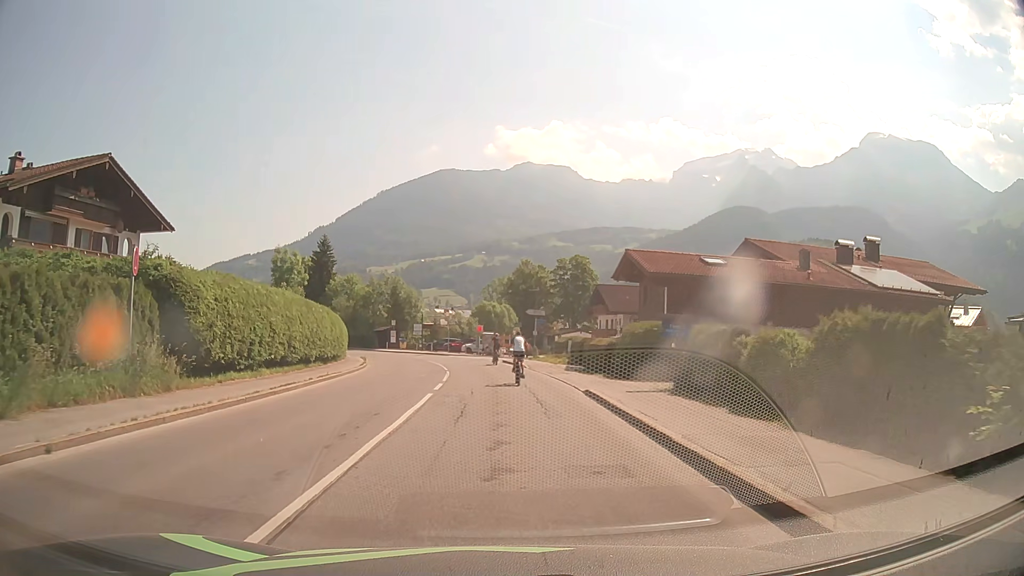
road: tertiary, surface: asphalt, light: Day
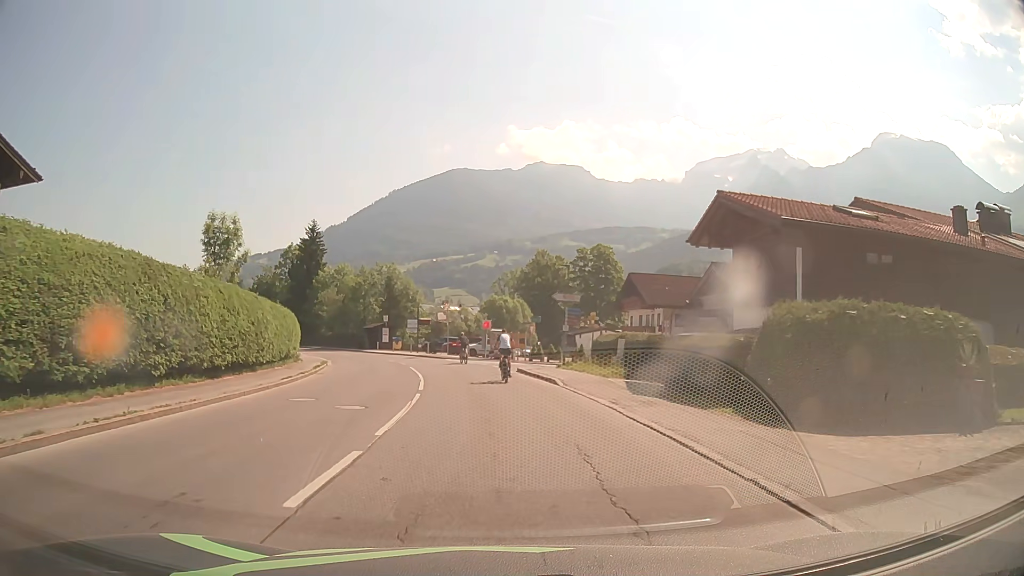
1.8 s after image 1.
(-0.2, +14.2) m; -1°
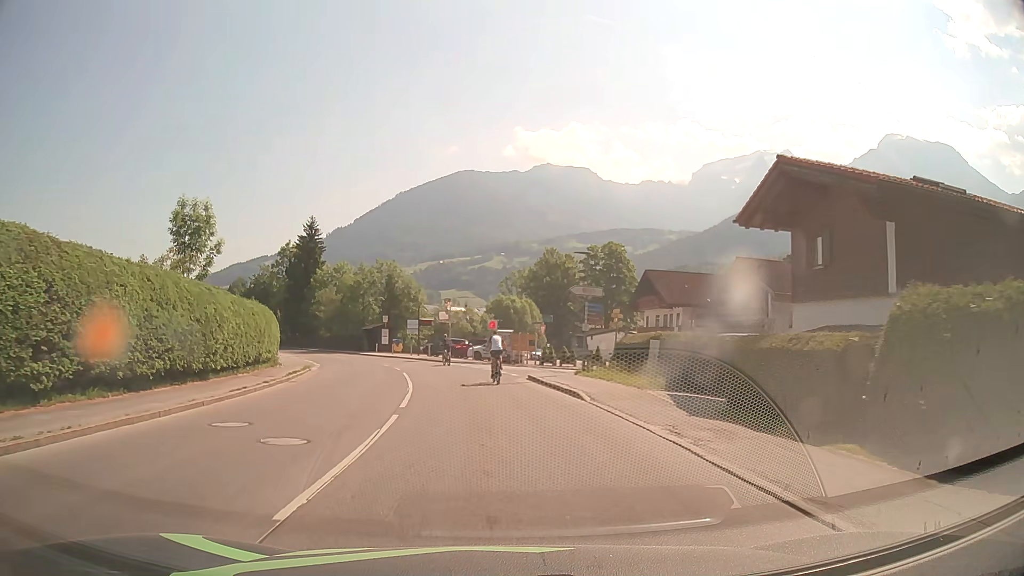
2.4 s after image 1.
(0.0, +4.7) m; -1°
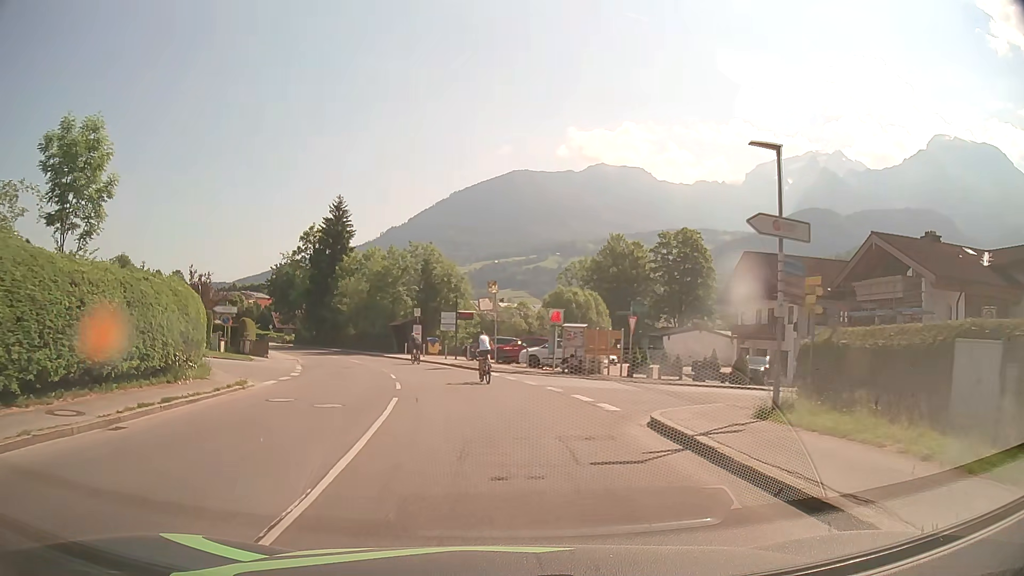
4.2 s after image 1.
(-0.4, +14.2) m; -4°
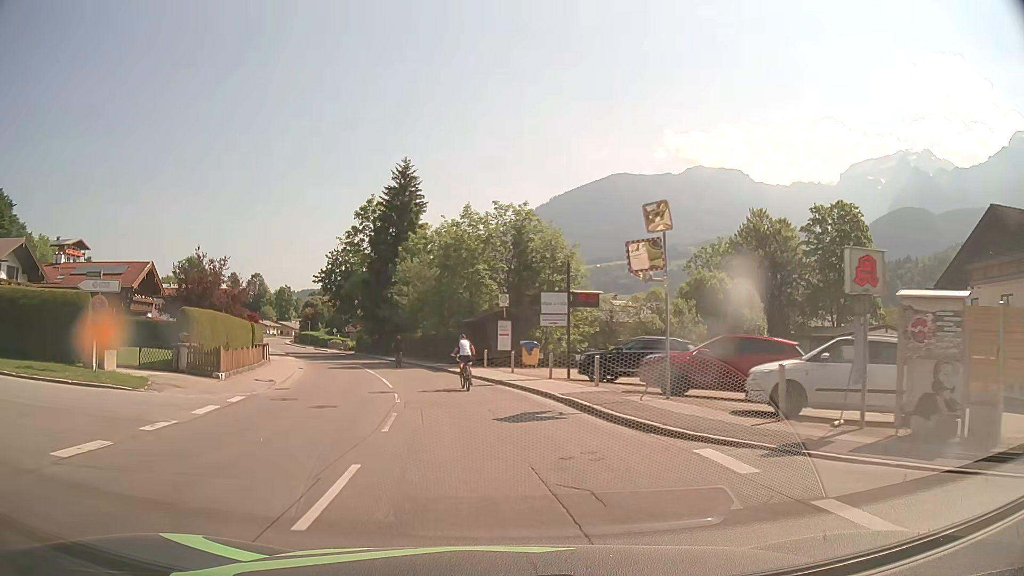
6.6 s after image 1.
(-1.6, +20.7) m; -9°
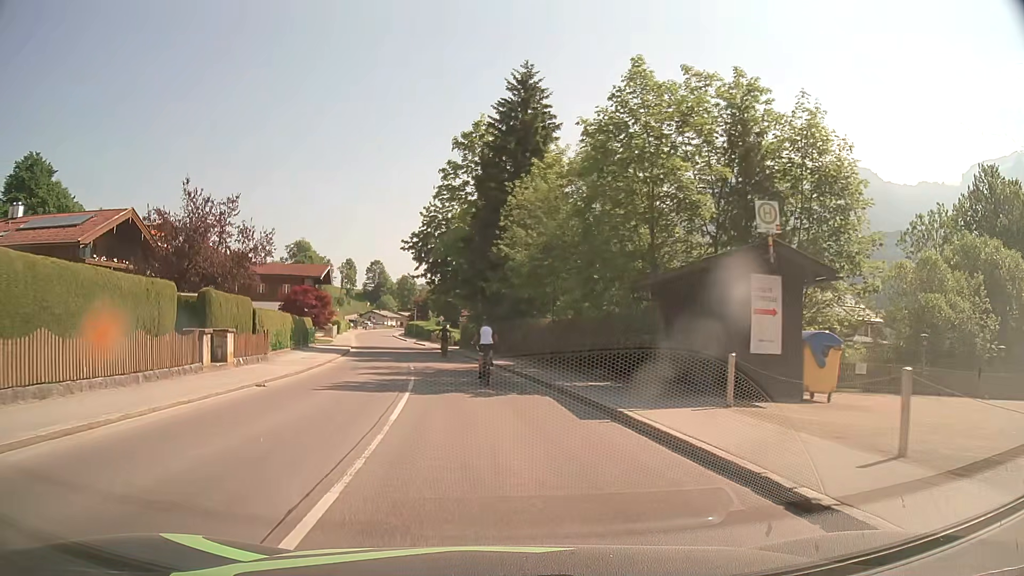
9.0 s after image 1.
(-2.1, +22.1) m; -11°
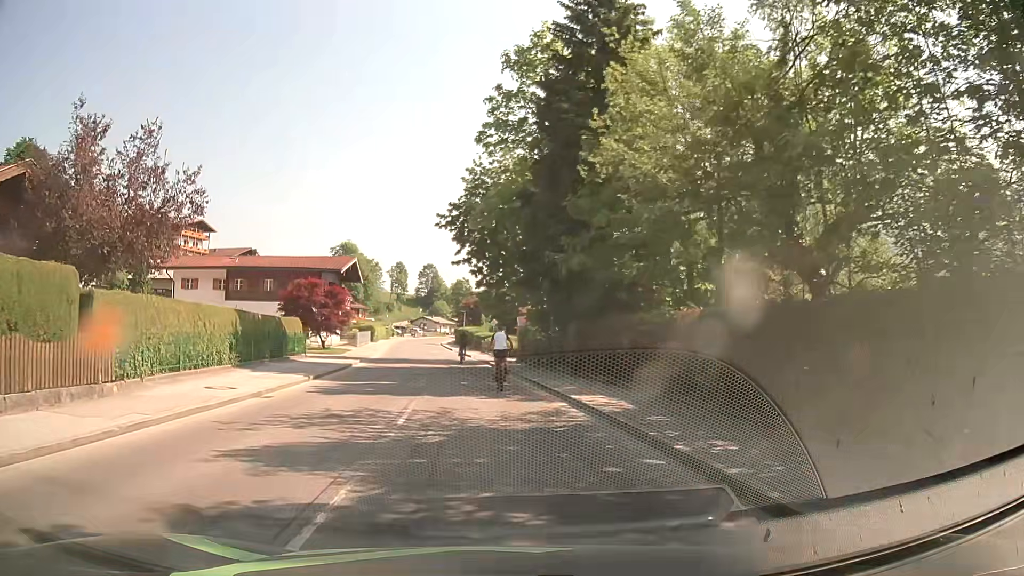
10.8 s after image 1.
(-0.8, +14.7) m; -5°
